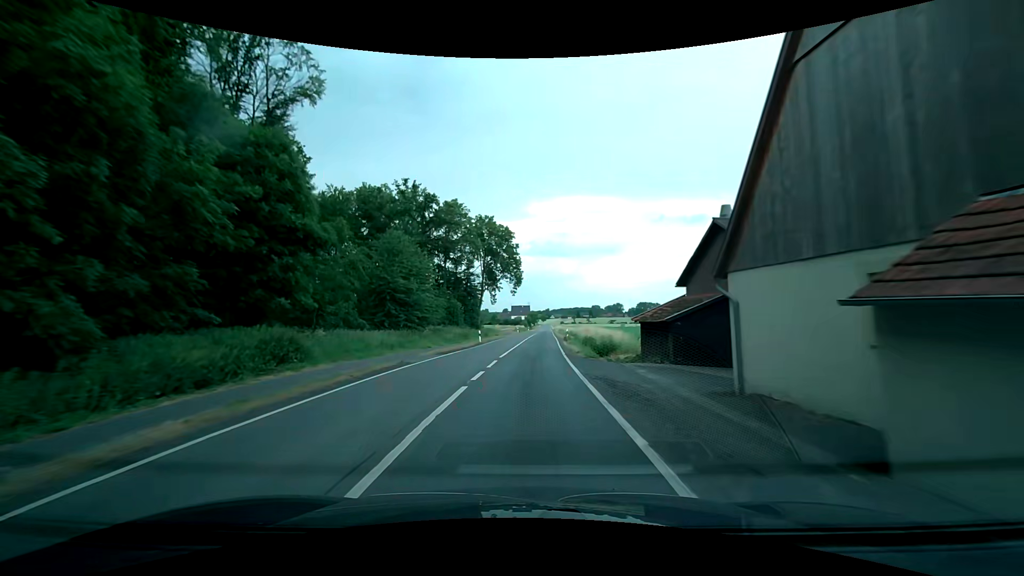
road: secondary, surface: asphalt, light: Day
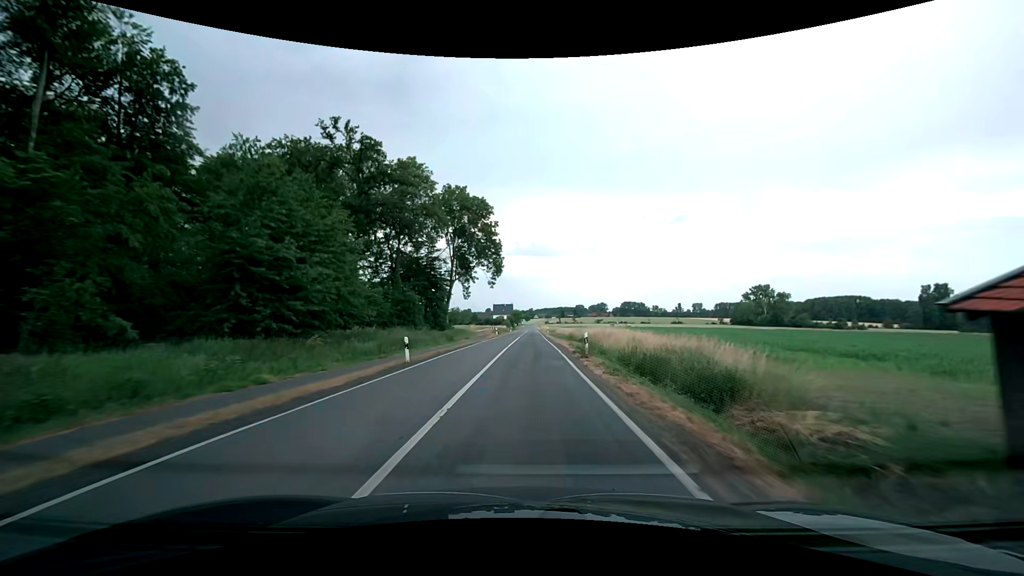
(+0.4, +21.2) m; +2°
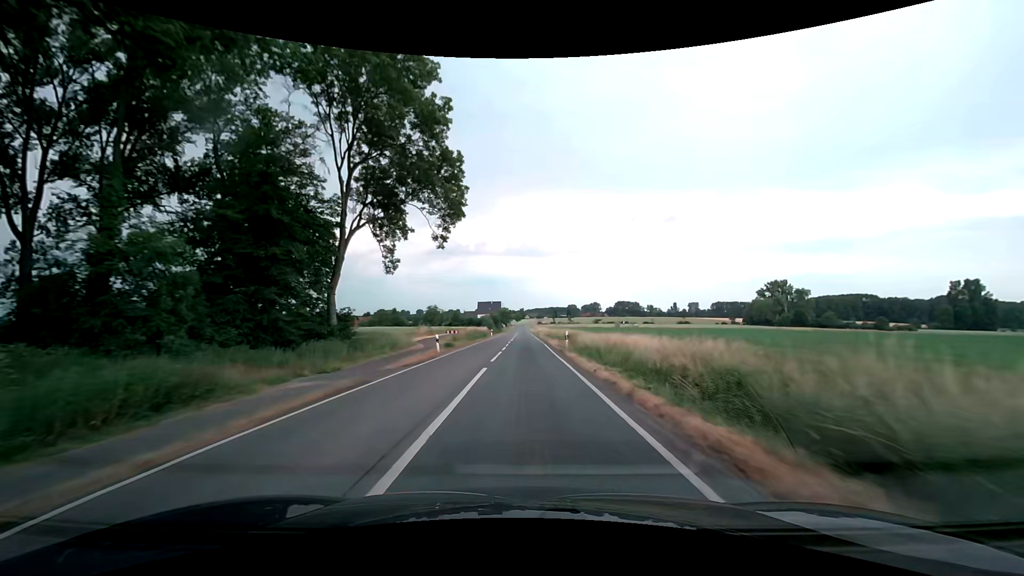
(+0.6, +42.4) m; +1°
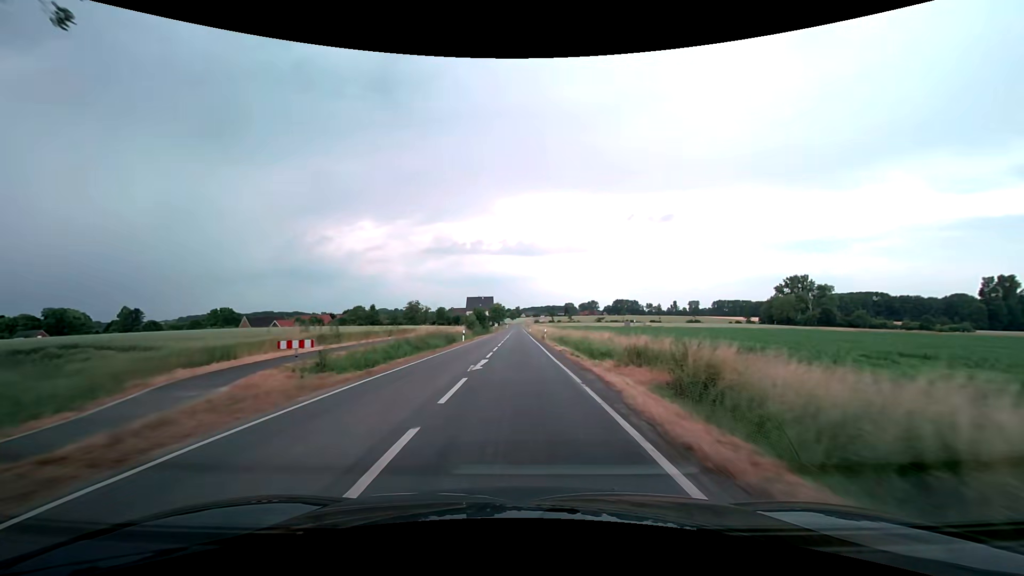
(+0.2, +31.8) m; 0°
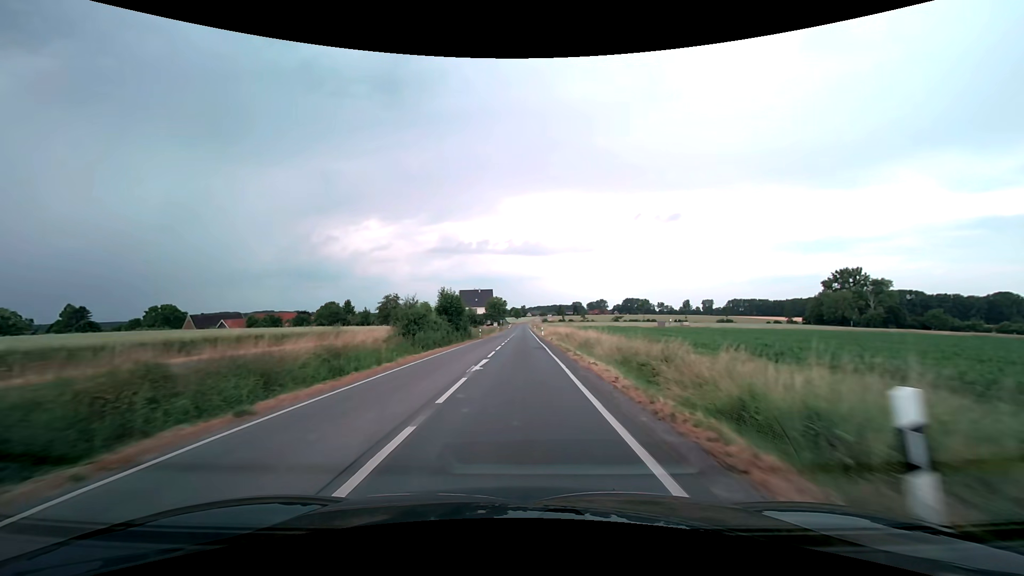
(-0.1, +42.5) m; 0°
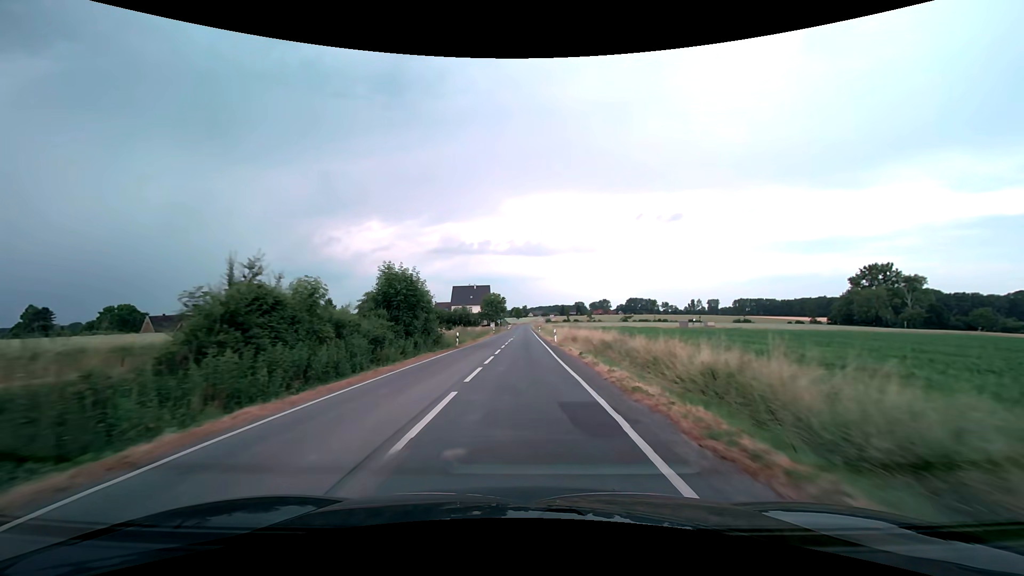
(-0.1, +21.2) m; 0°
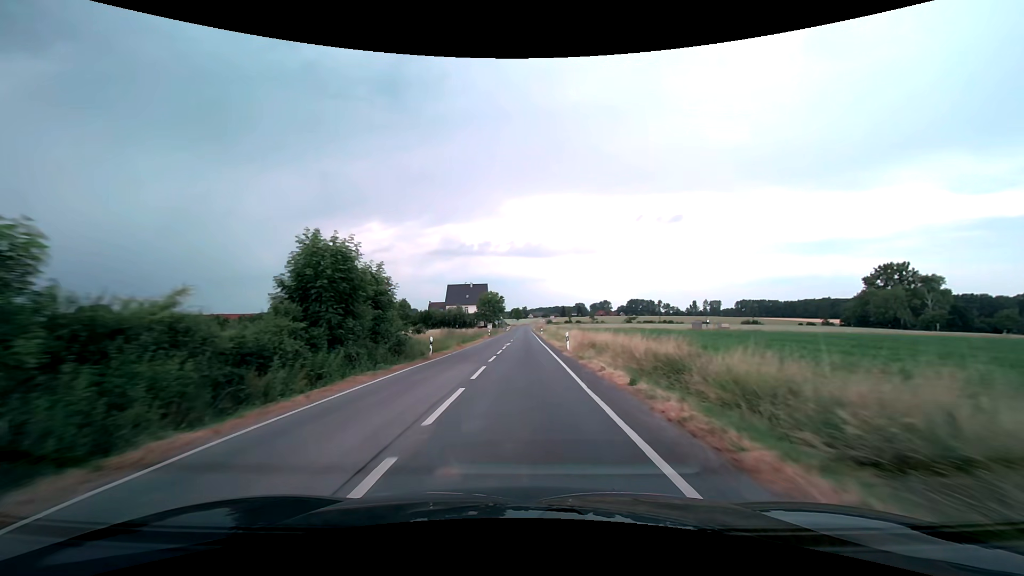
(0.0, +10.6) m; 0°
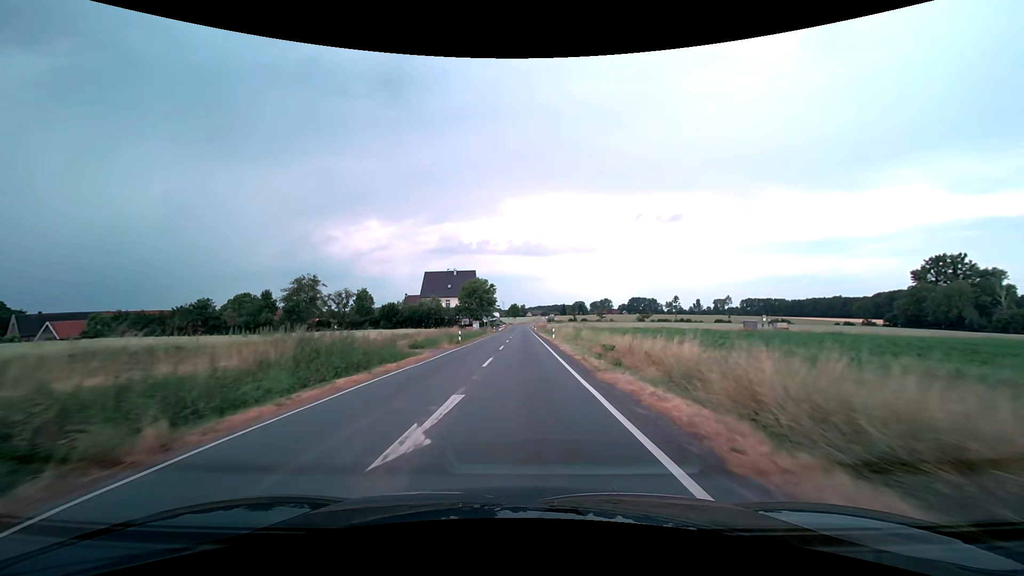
(+0.1, +31.8) m; 0°
(0, +10) (0, +20) (0, +30) (0, +40) (0, +50) (0, +60) (0, +70) (0, +80) (0, +90) (0, +100) m
